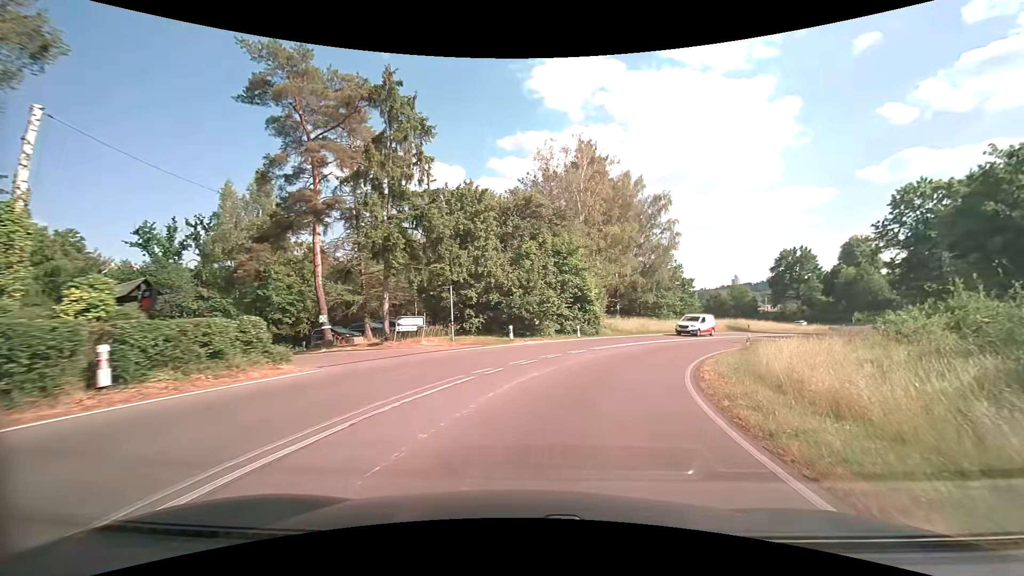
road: secondary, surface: asphalt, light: Day
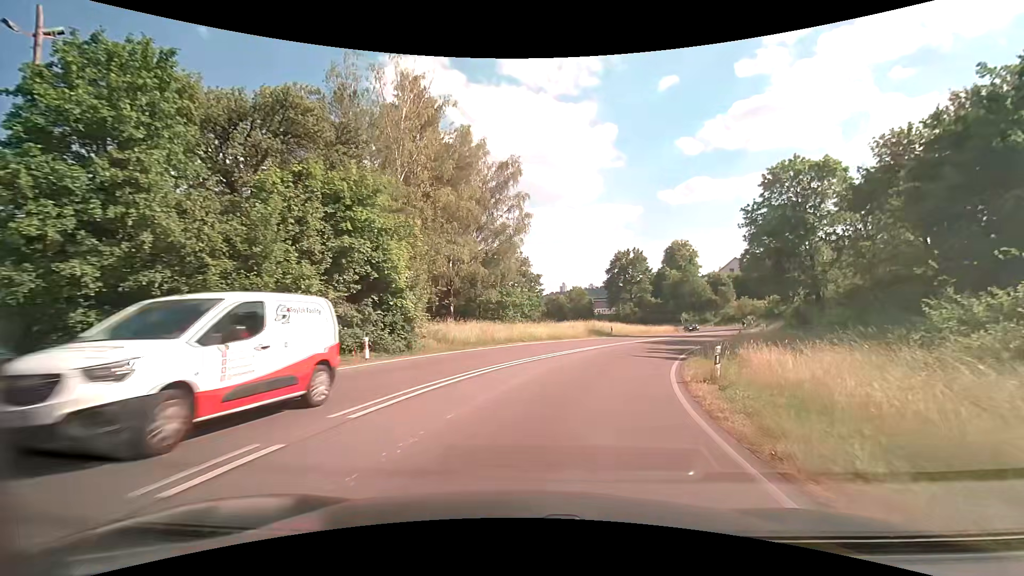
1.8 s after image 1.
(+3.0, +17.0) m; +18°
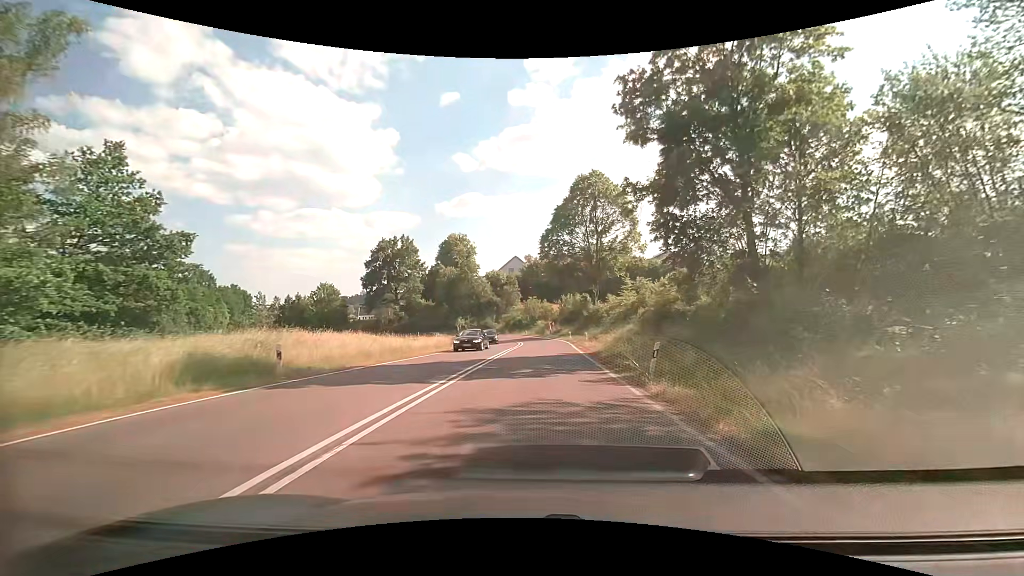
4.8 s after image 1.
(+7.4, +30.3) m; +26°
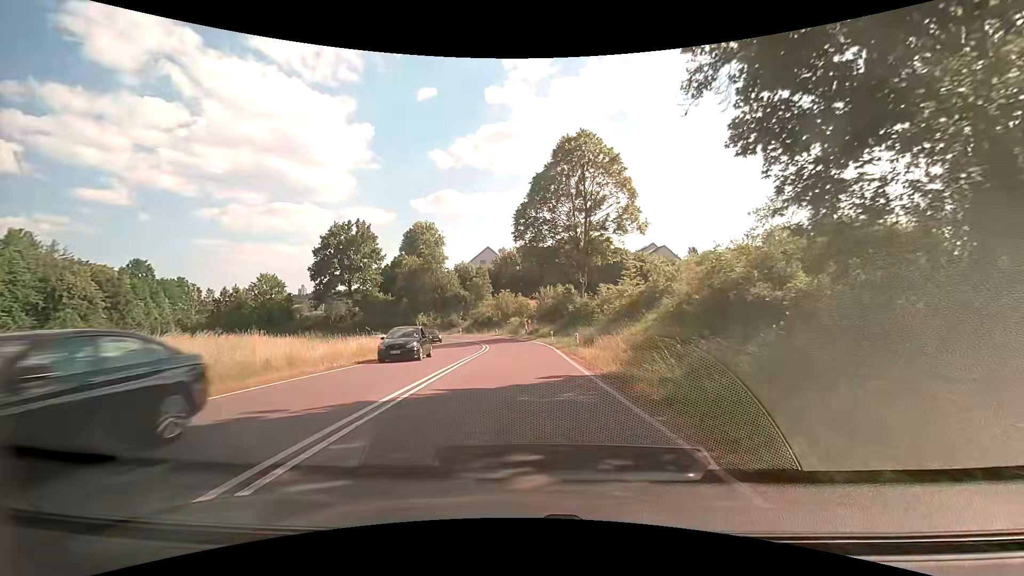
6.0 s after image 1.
(+0.3, +12.4) m; +3°
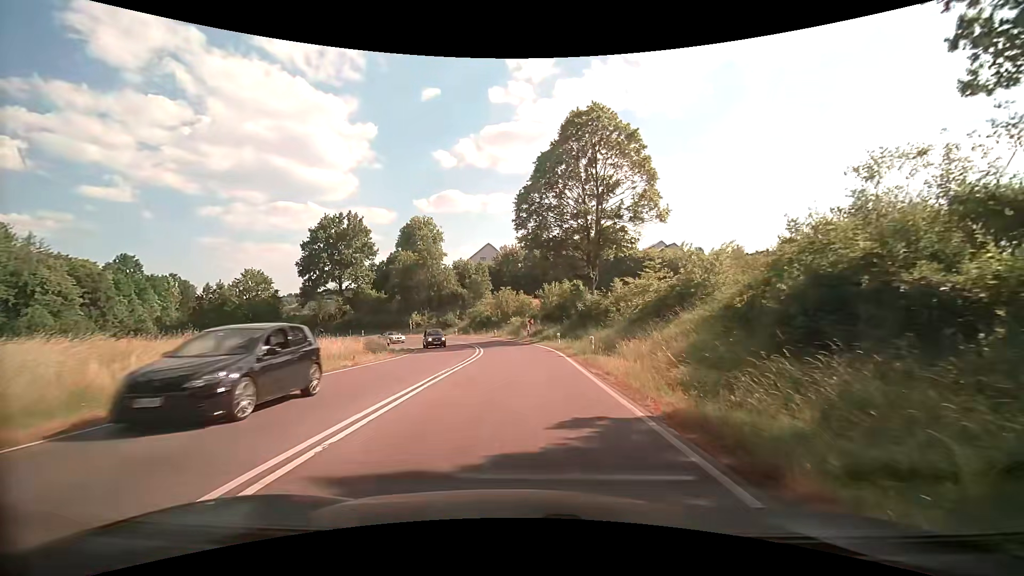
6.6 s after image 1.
(0.0, +6.0) m; -1°
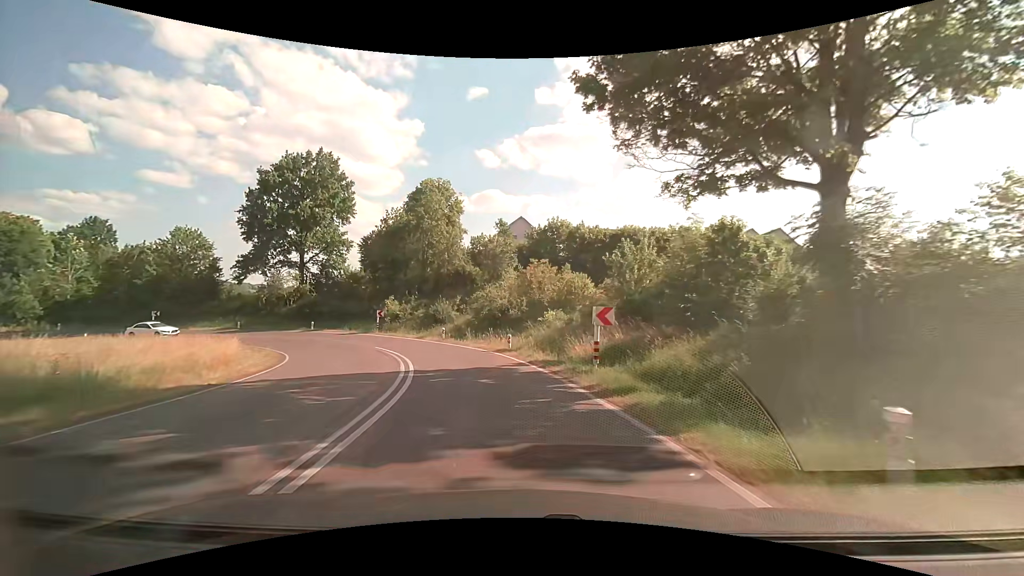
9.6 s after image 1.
(-0.4, +29.2) m; -4°
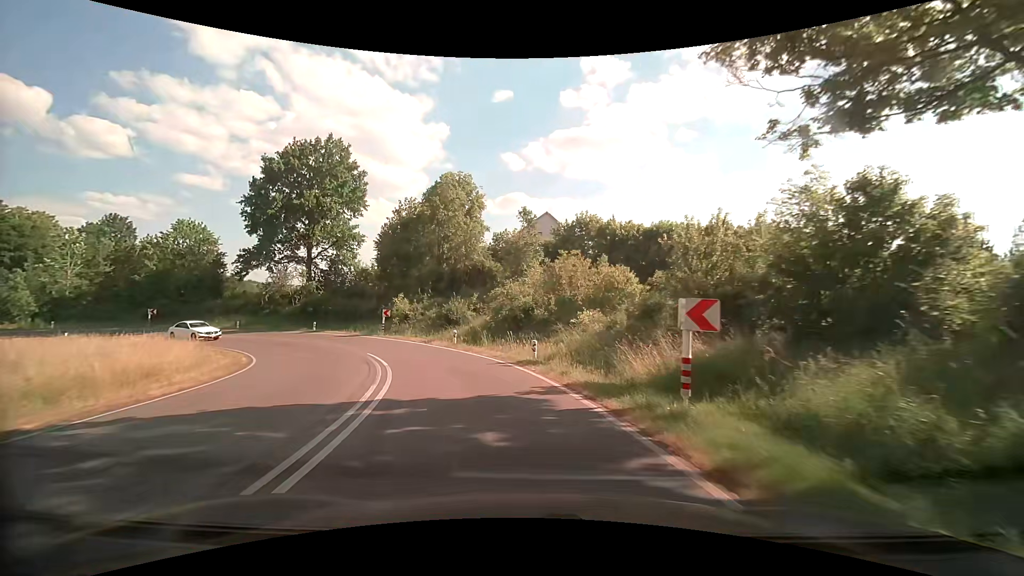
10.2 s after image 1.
(-0.1, +5.8) m; -3°
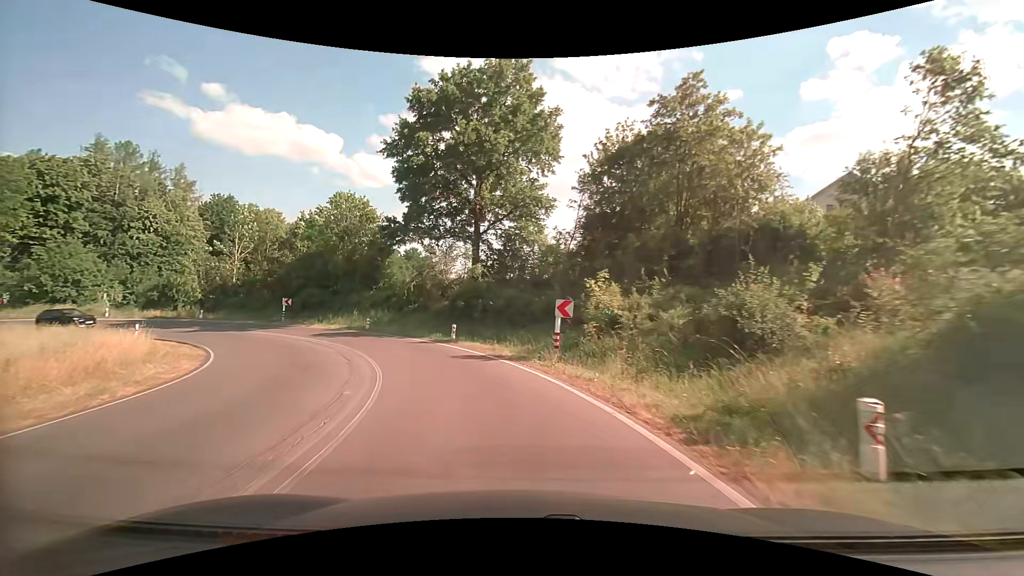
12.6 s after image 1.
(-4.2, +22.4) m; -24°
(-1, +10) (-4, +19) (-9, +28) (-17, +35) (-25, +39) (-35, +42) (-45, +42) (-55, +40) (-64, +37) (-73, +32) m
